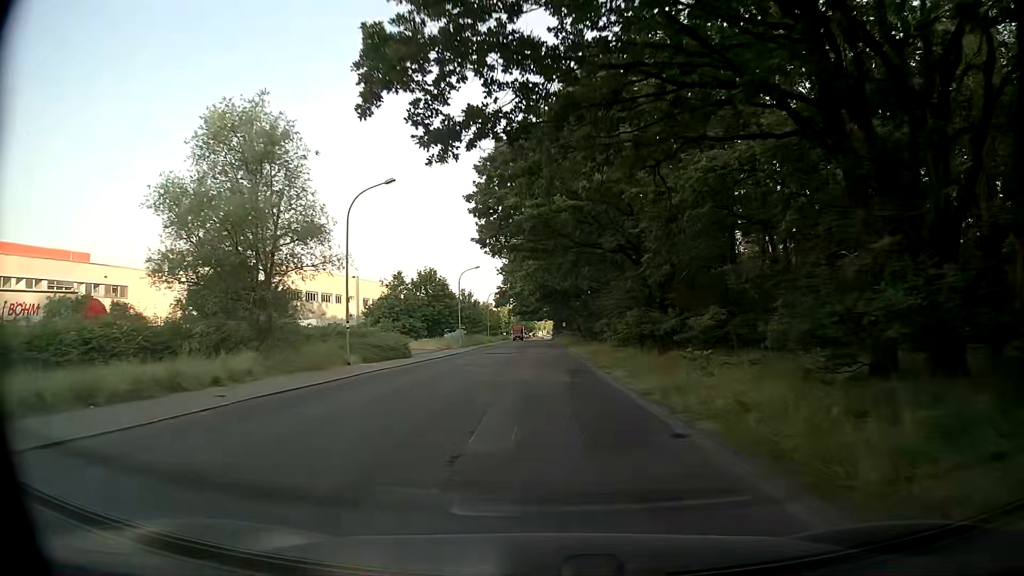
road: unclassified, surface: asphalt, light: Day
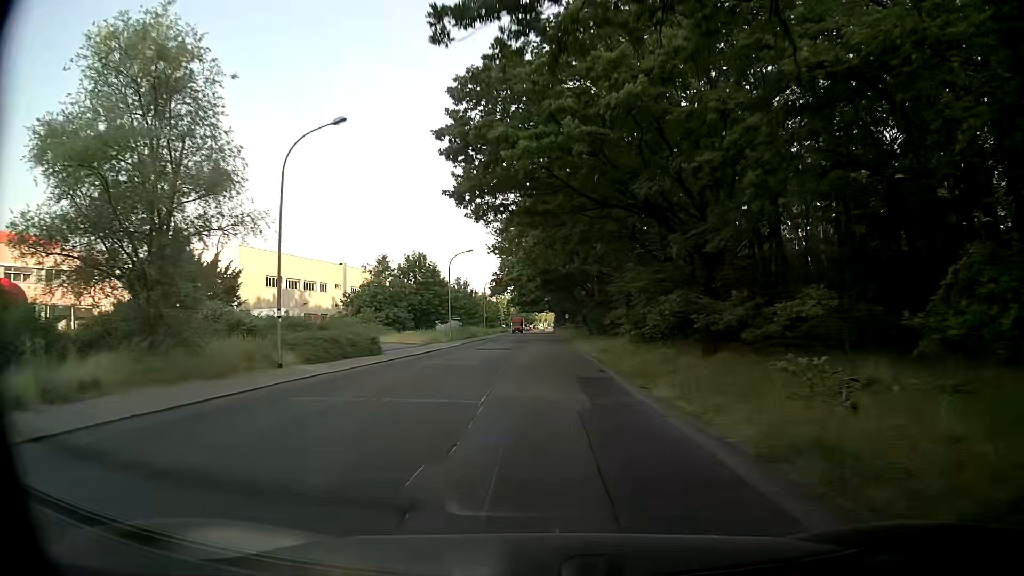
(0.0, +7.7) m; 0°
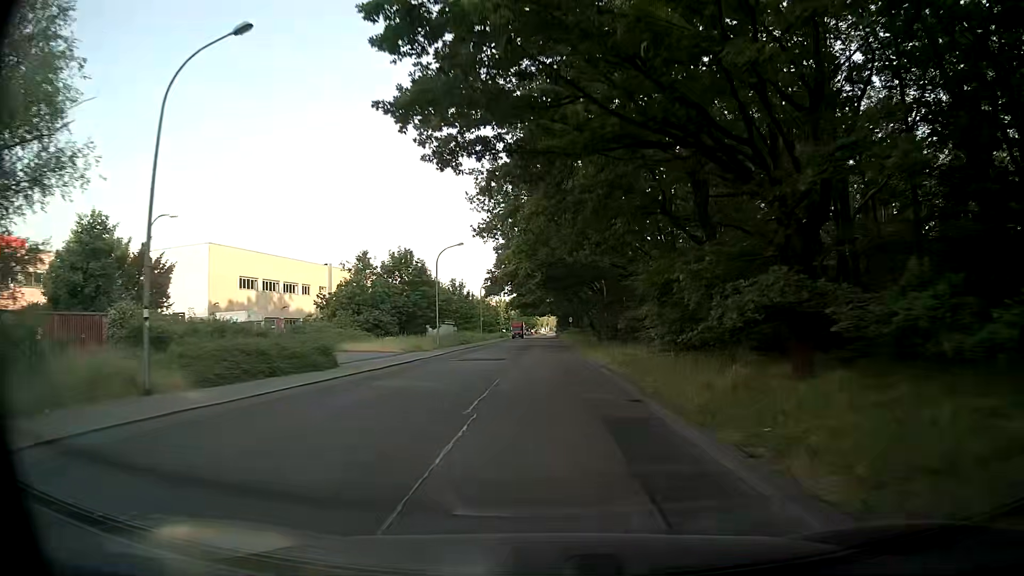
(0.0, +7.8) m; 0°
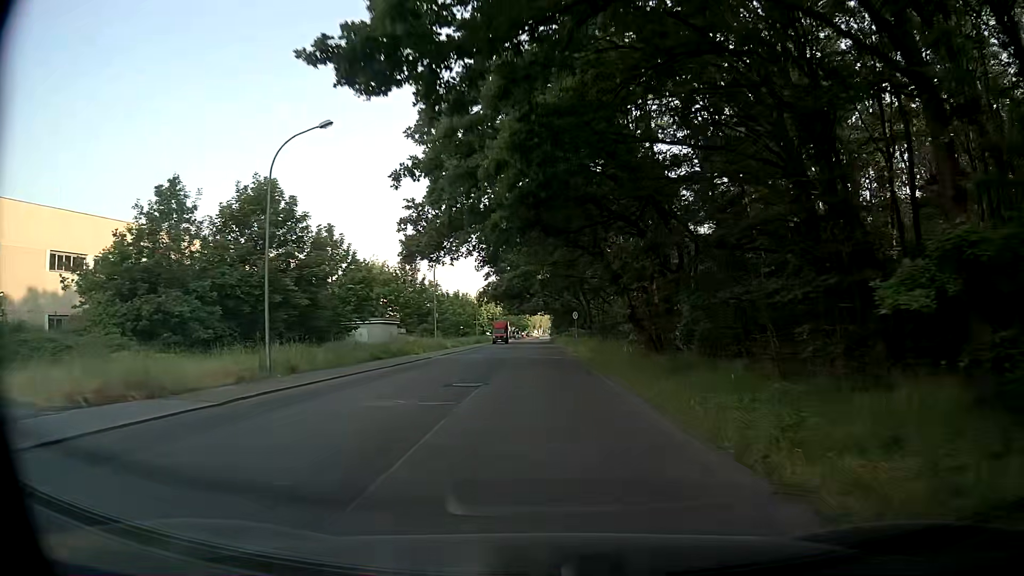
(+0.3, +31.0) m; +1°
(0, +10) (0, +20) (0, +30) (-1, +40) (-1, +50) (-1, +60) (-1, +70) (-1, +80) (-1, +90) (-1, +100) m
